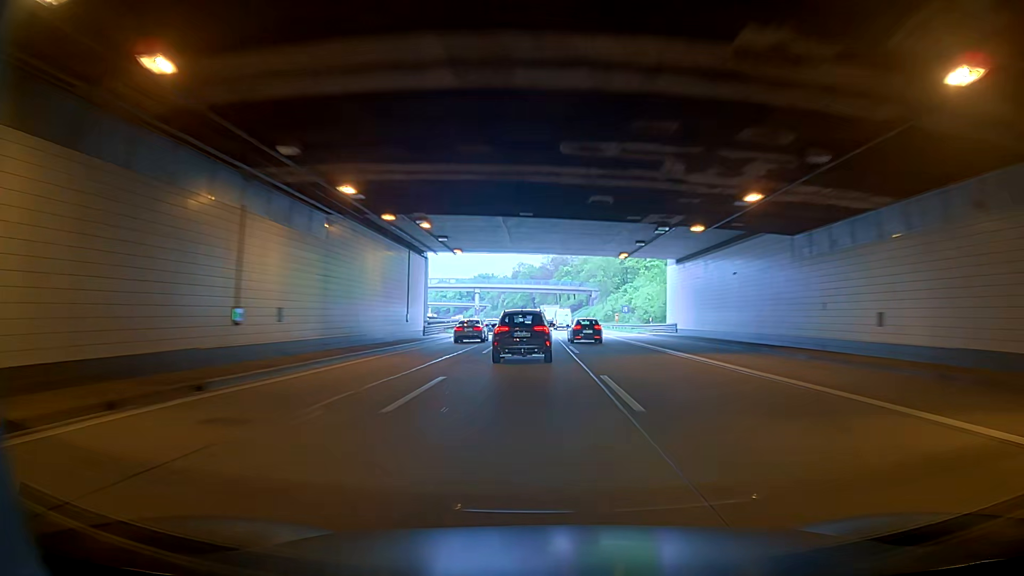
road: motorway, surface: asphalt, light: Day
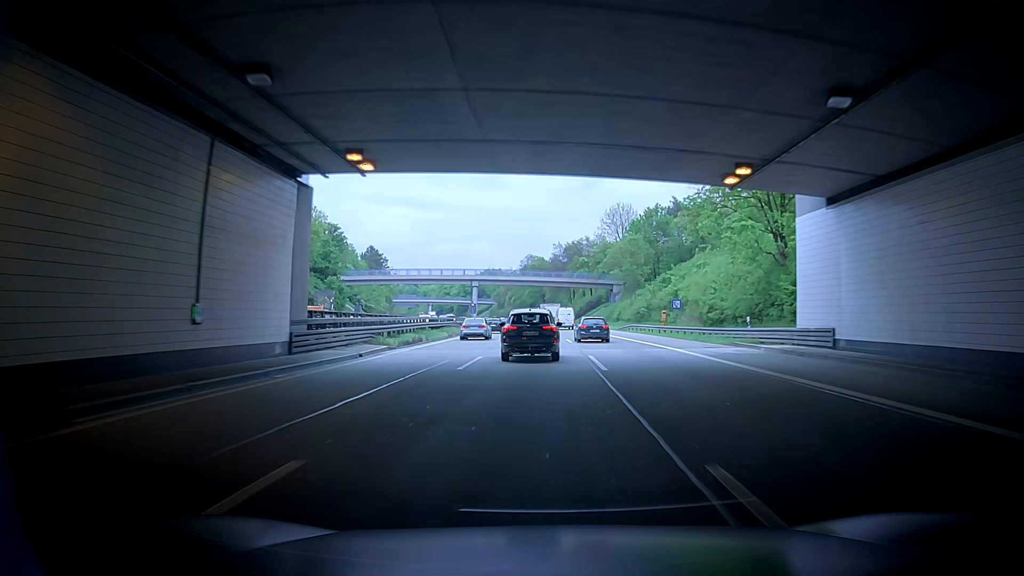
(0.0, +27.7) m; 0°
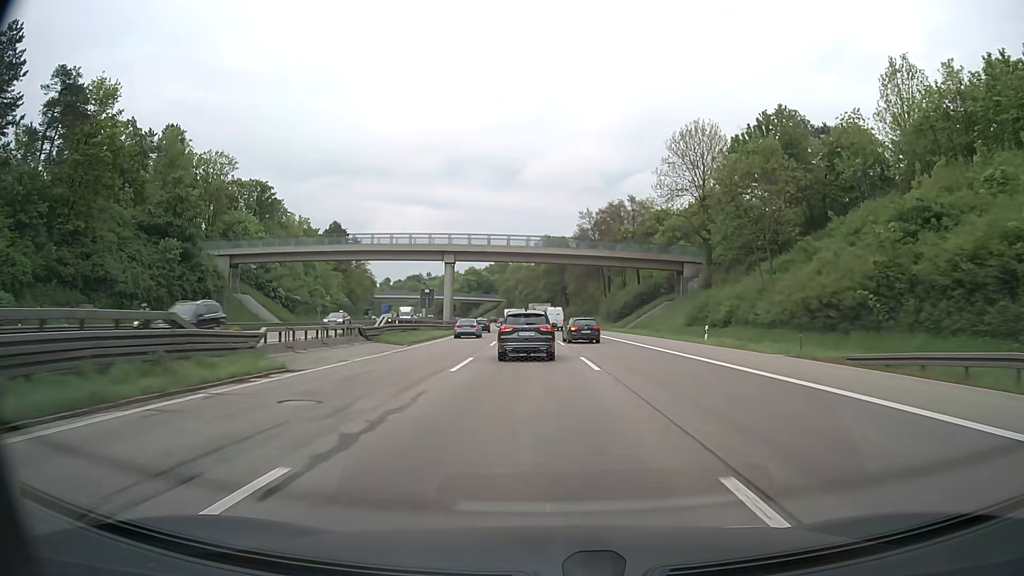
(-0.5, +56.5) m; -1°
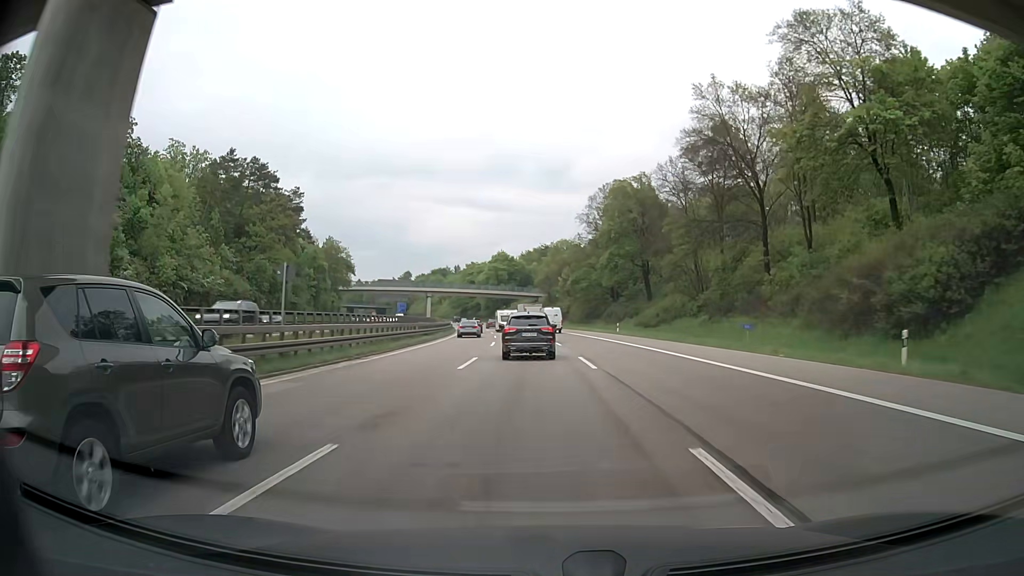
(-2.2, +70.9) m; -4°
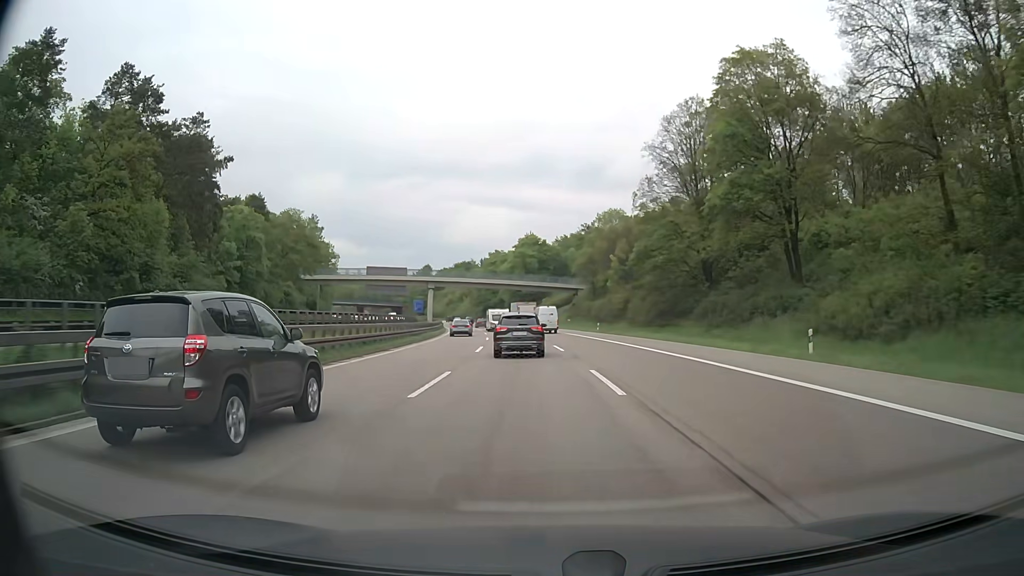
(-1.2, +43.5) m; -3°
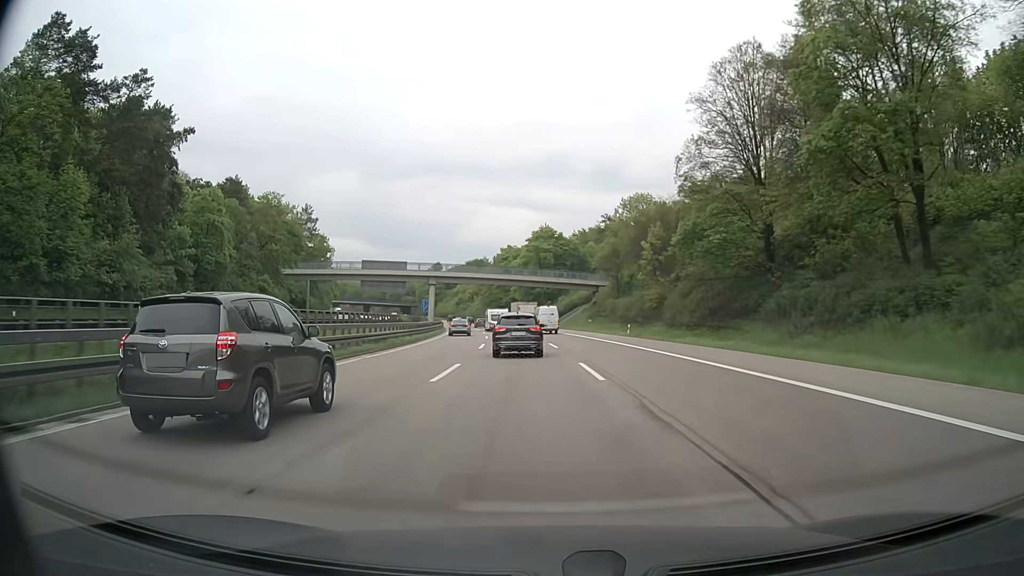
(-0.1, +14.8) m; -1°
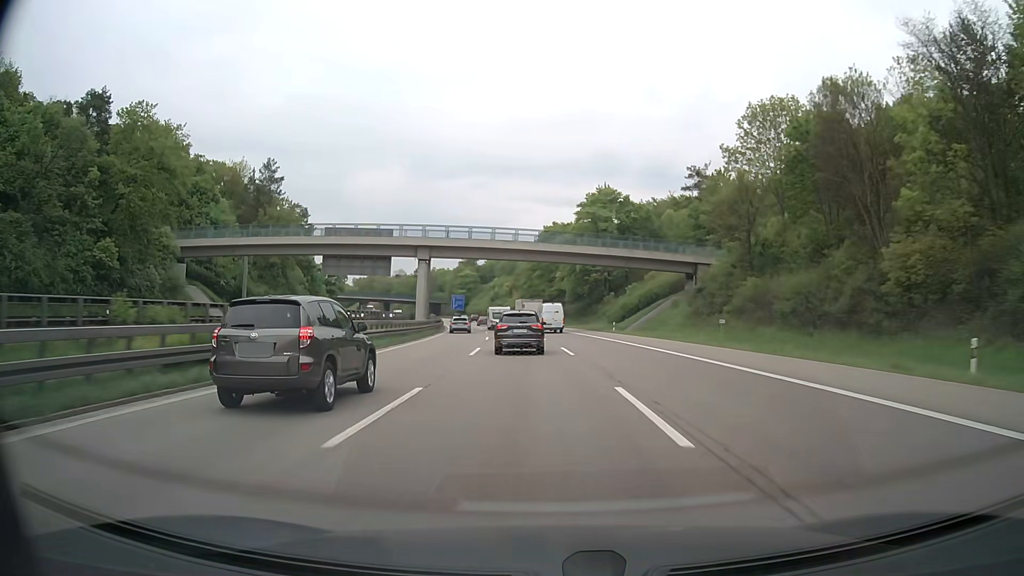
(-1.8, +44.5) m; -4°
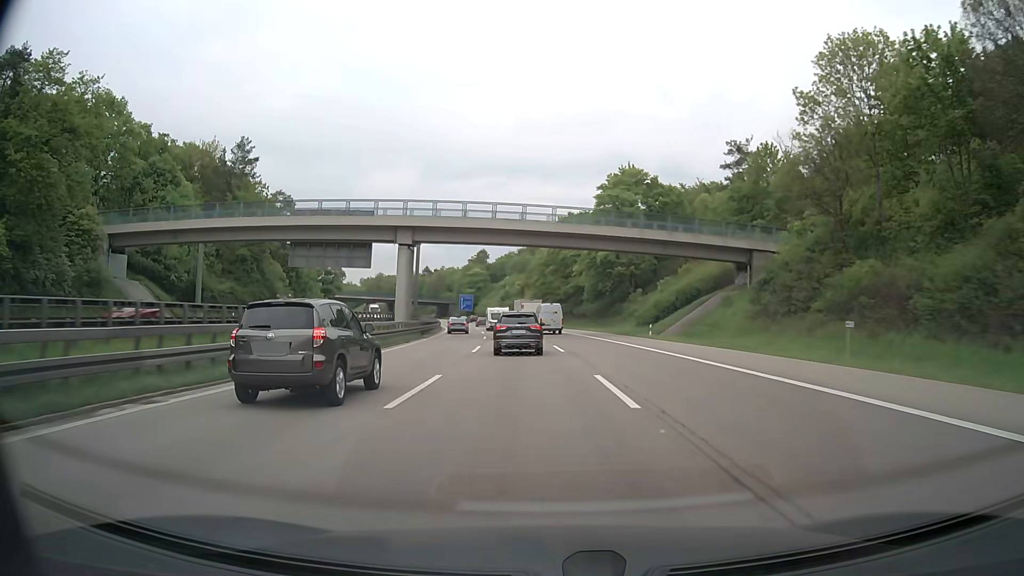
(-0.2, +14.9) m; -1°
(0, +10) (0, +20) (-1, +30) (-1, +40) (-2, +50) (-3, +60) (-4, +70) (-5, +80) (-7, +90) (-8, +100) m
